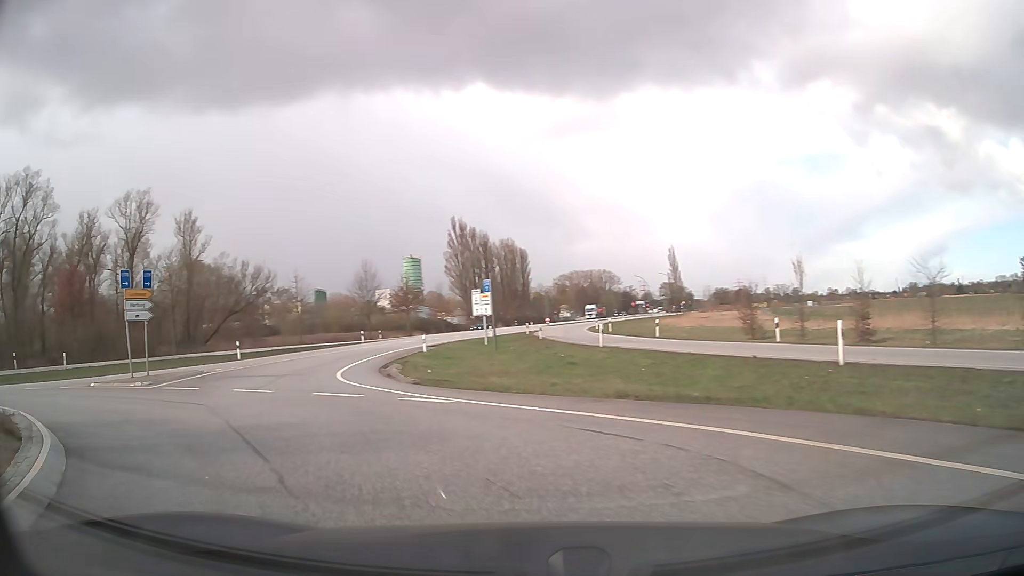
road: secondary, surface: asphalt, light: Day
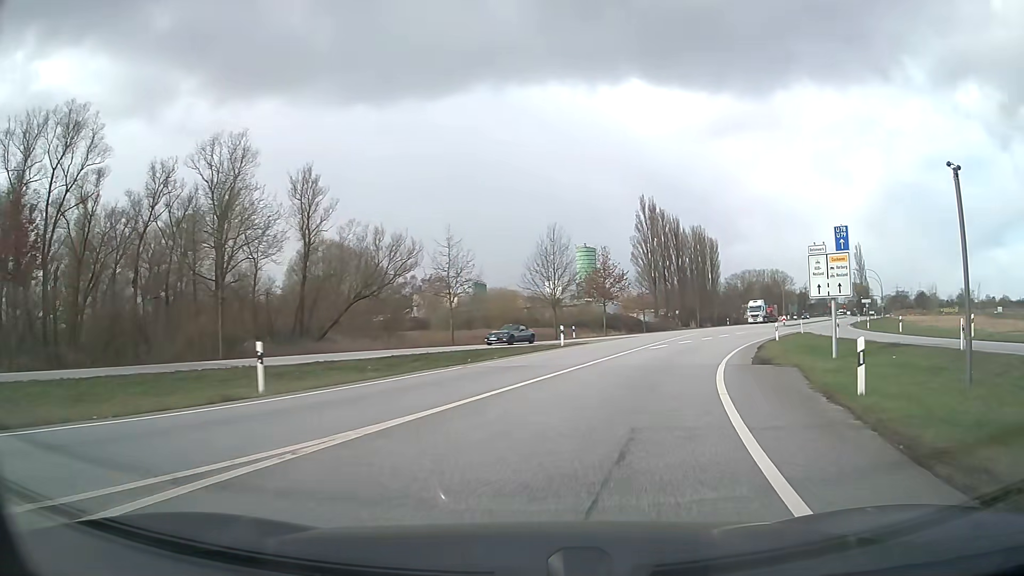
(-9.2, +25.7) m; -16°
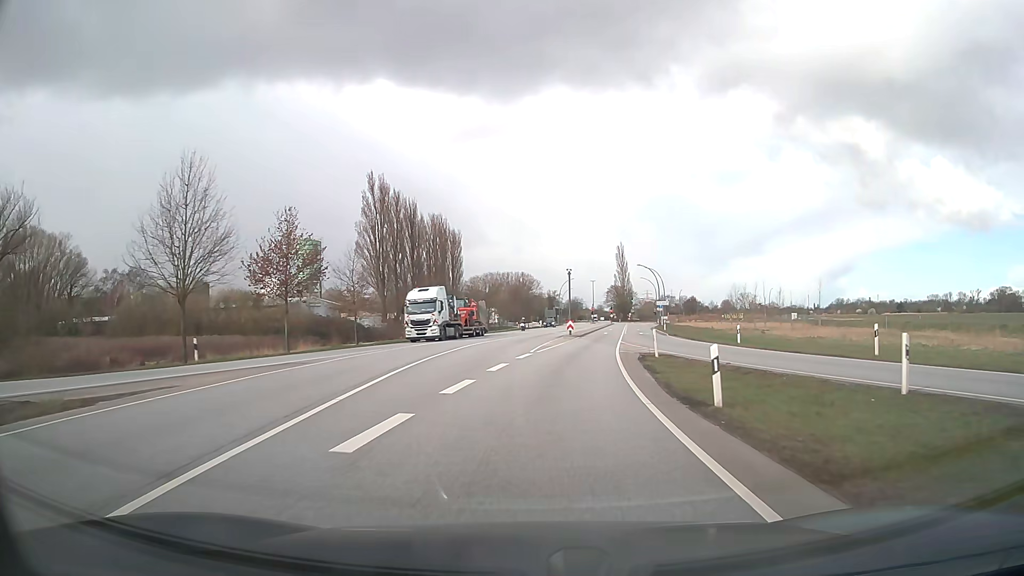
(+6.3, +27.2) m; +23°
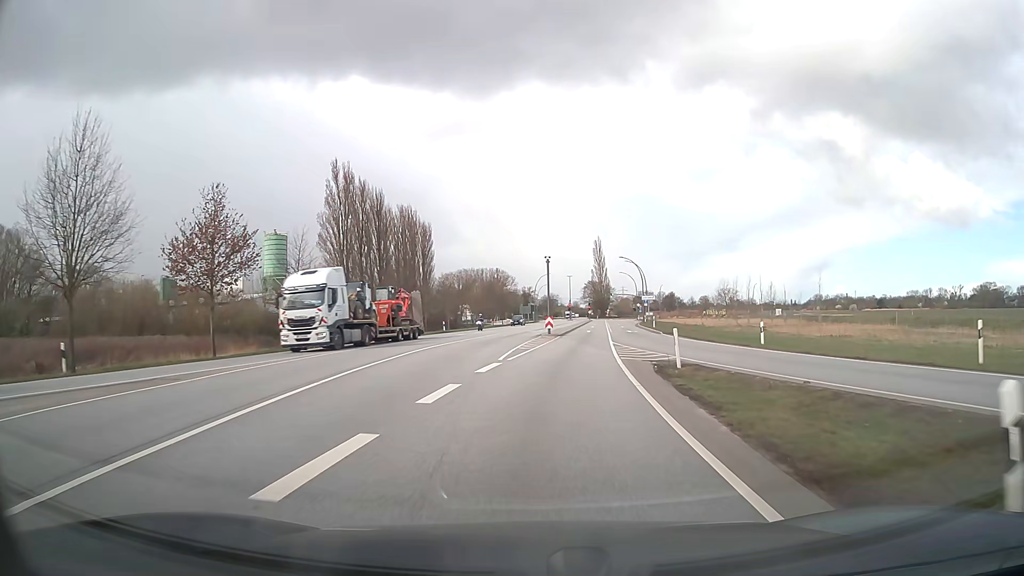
(+0.1, +7.9) m; +2°
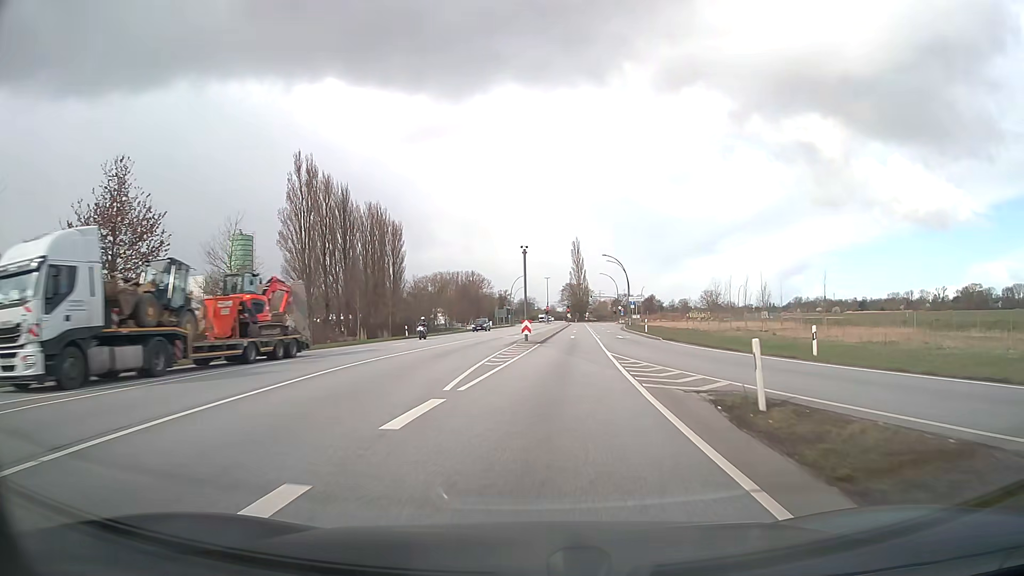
(+0.1, +8.3) m; +2°
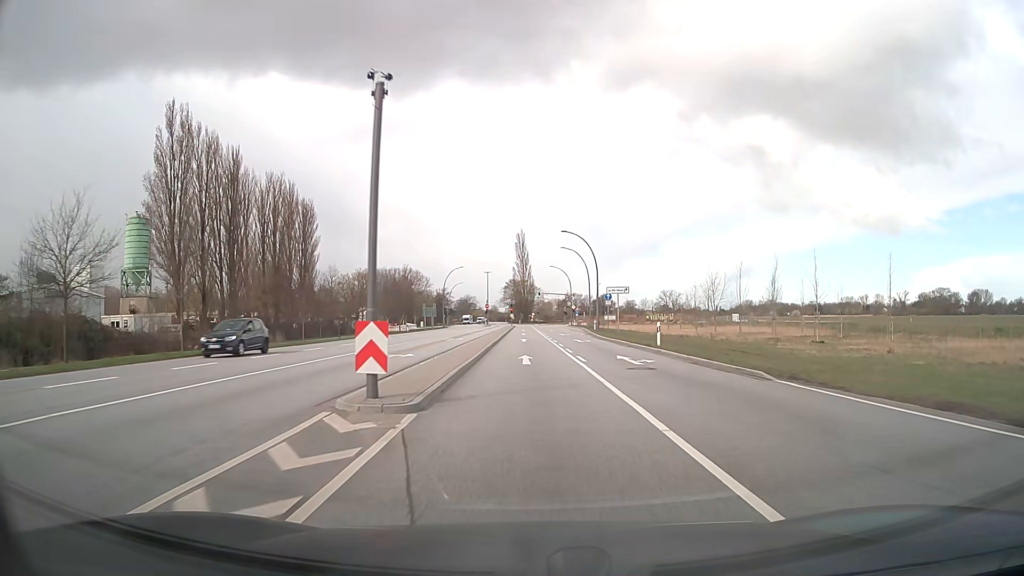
(+1.1, +26.3) m; +5°
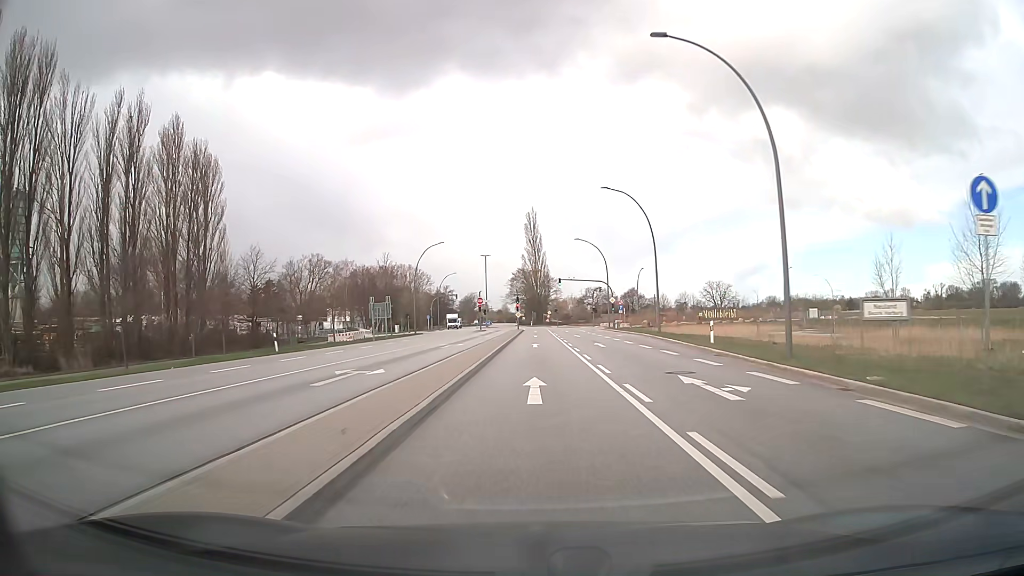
(-0.2, +46.6) m; -1°
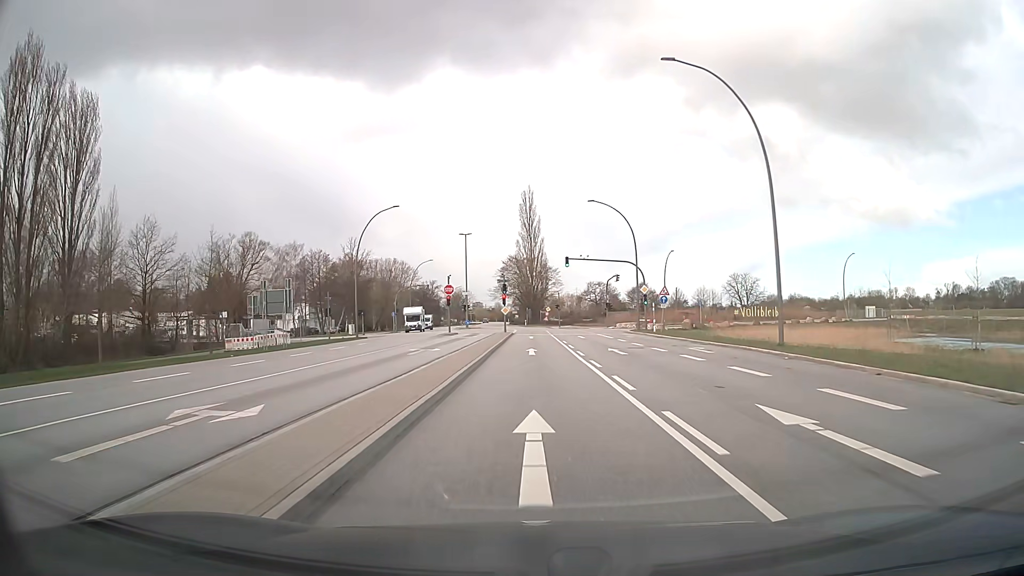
(0.0, +28.5) m; 0°
(0, +10) (0, +20) (0, +30) (0, +40) (0, +50) (0, +60) (0, +70) (0, +80) (-2, +90) (-3, +100) m
